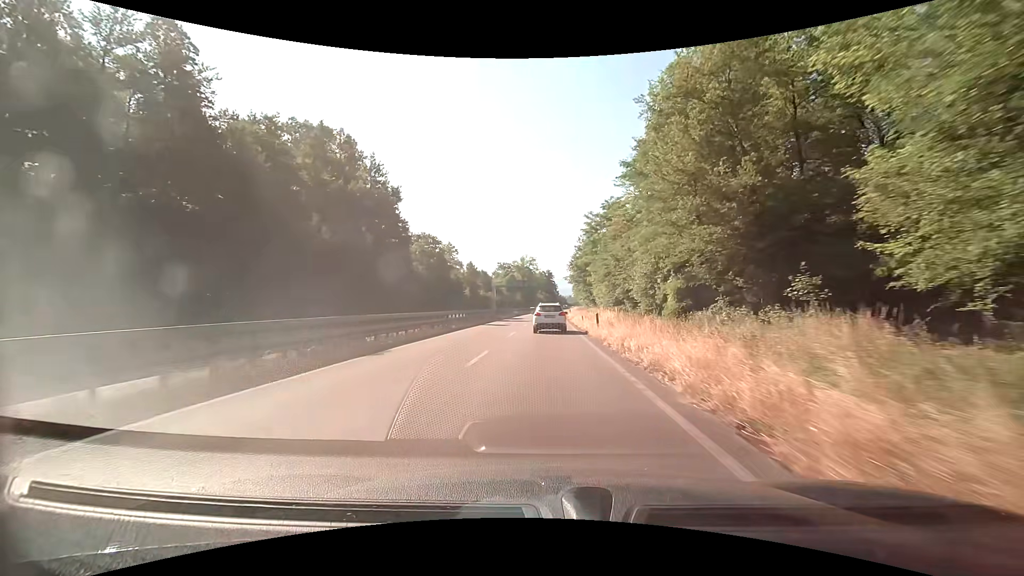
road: trunk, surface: asphalt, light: Day
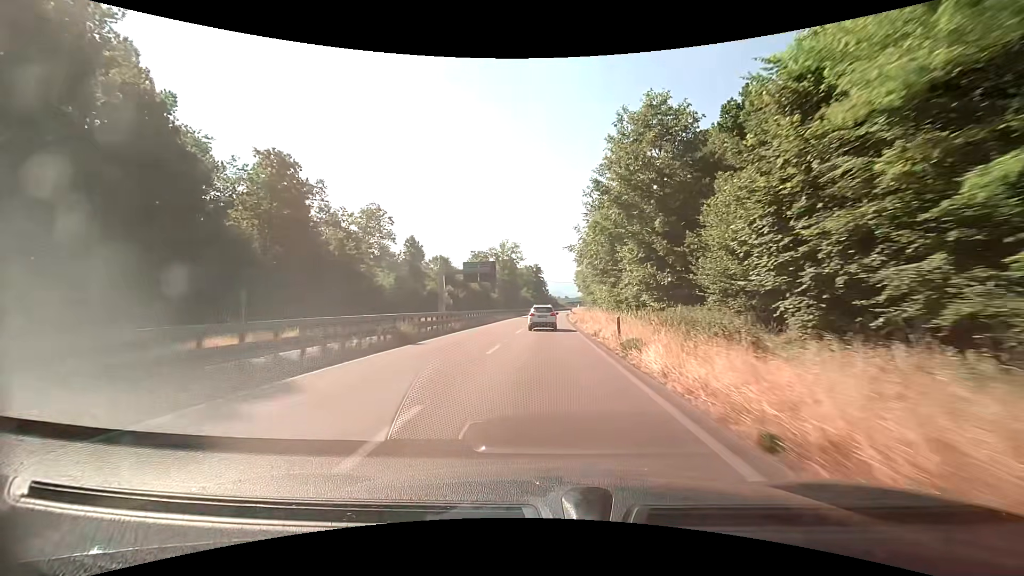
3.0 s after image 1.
(+0.5, +56.7) m; +1°
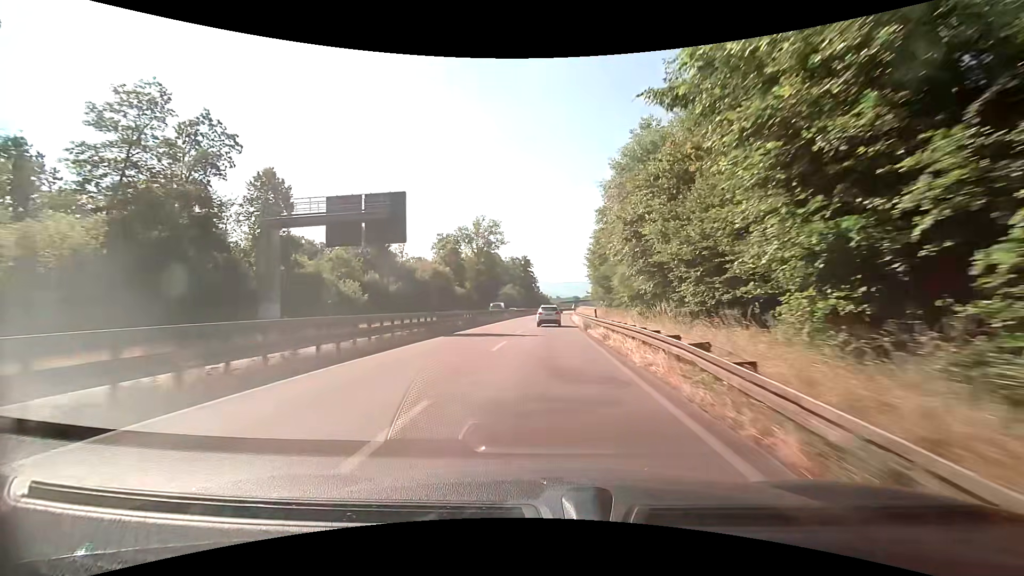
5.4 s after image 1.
(+0.8, +47.5) m; +1°
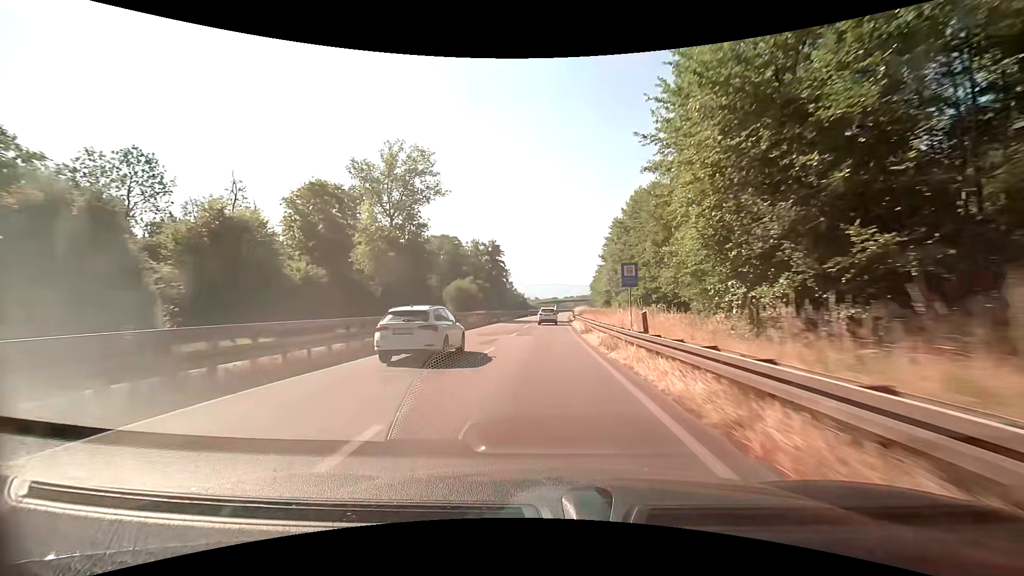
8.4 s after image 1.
(+1.2, +61.5) m; +2°
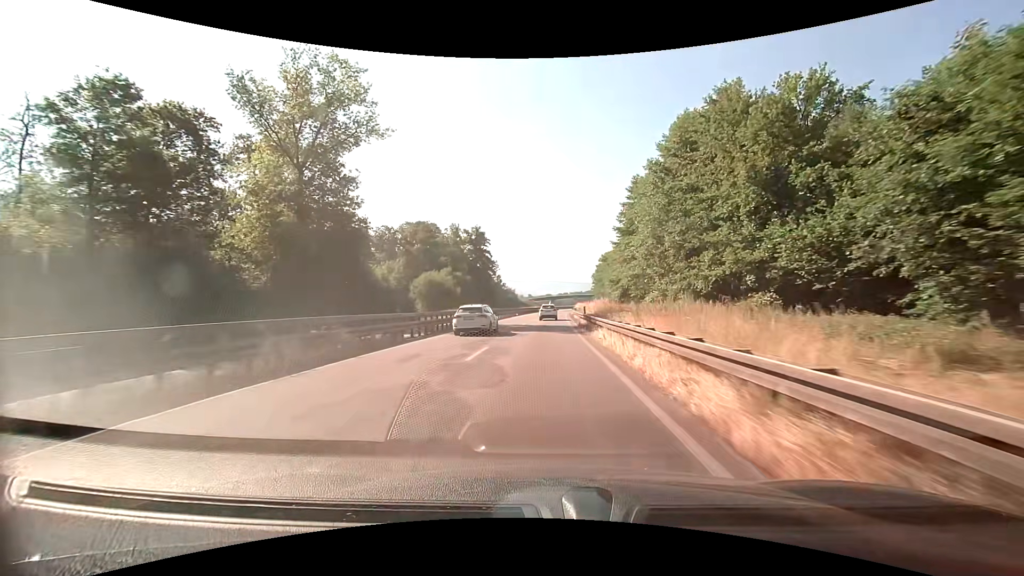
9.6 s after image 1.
(+0.2, +25.6) m; +1°
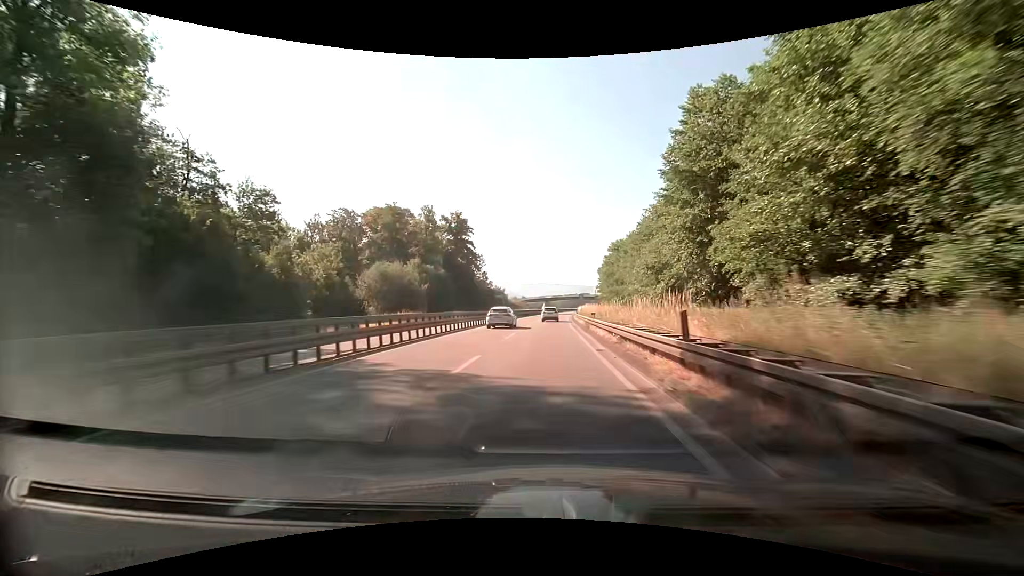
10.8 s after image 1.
(+0.1, +26.2) m; +1°
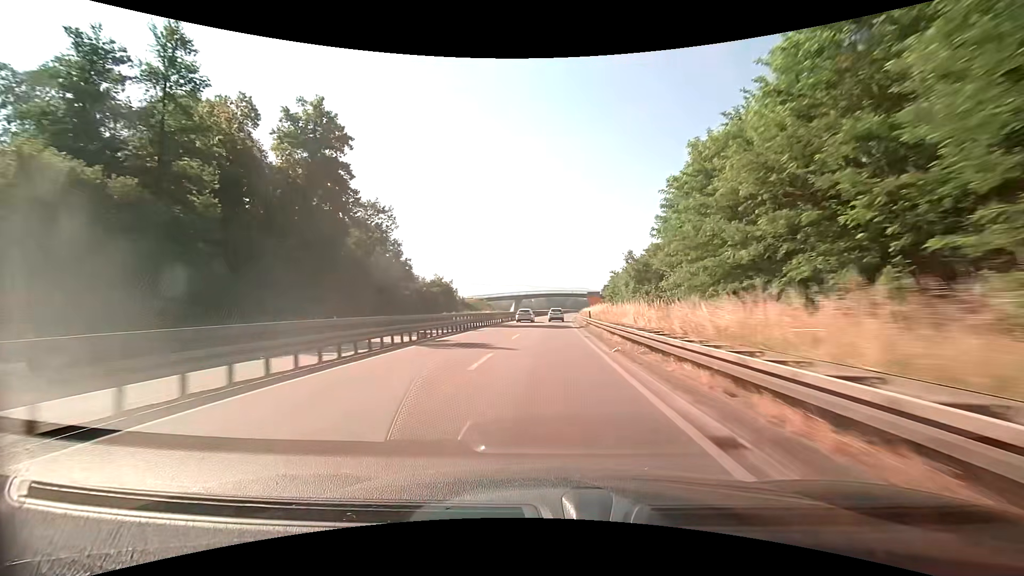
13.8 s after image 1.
(+1.5, +71.6) m; +3°
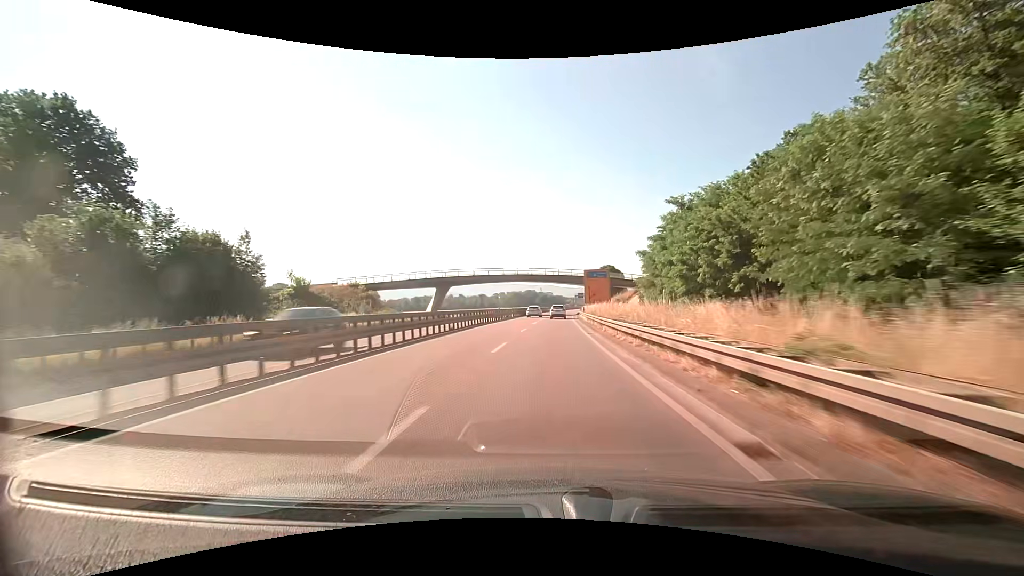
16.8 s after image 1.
(+2.4, +80.3) m; +4°
(0, +10) (0, +20) (0, +30) (+1, +40) (+1, +50) (+1, +60) (+2, +70) (+2, +80) (+3, +90) (+4, +100) m
